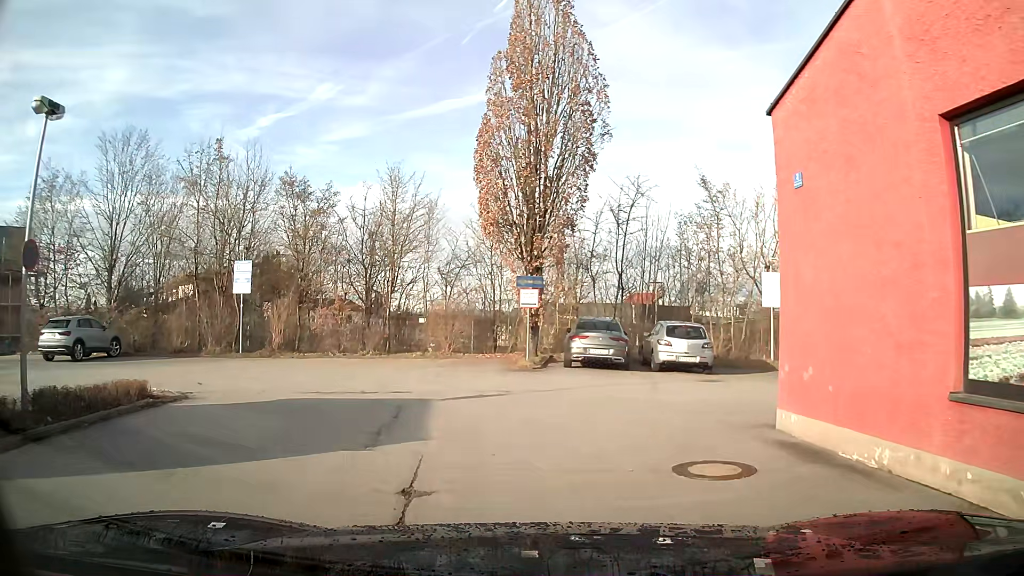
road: service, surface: asphalt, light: Day
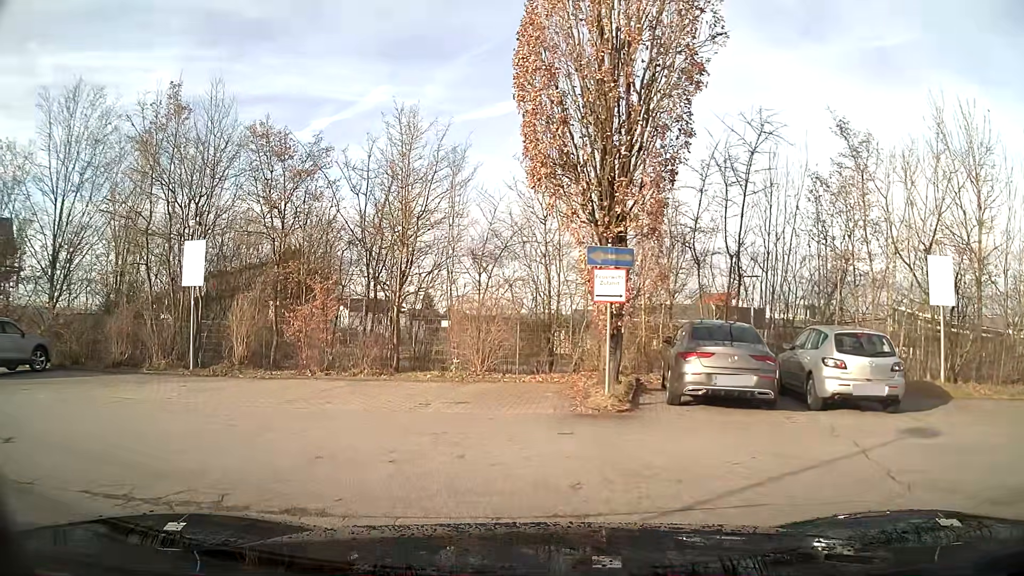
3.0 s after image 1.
(-0.3, +7.7) m; -7°
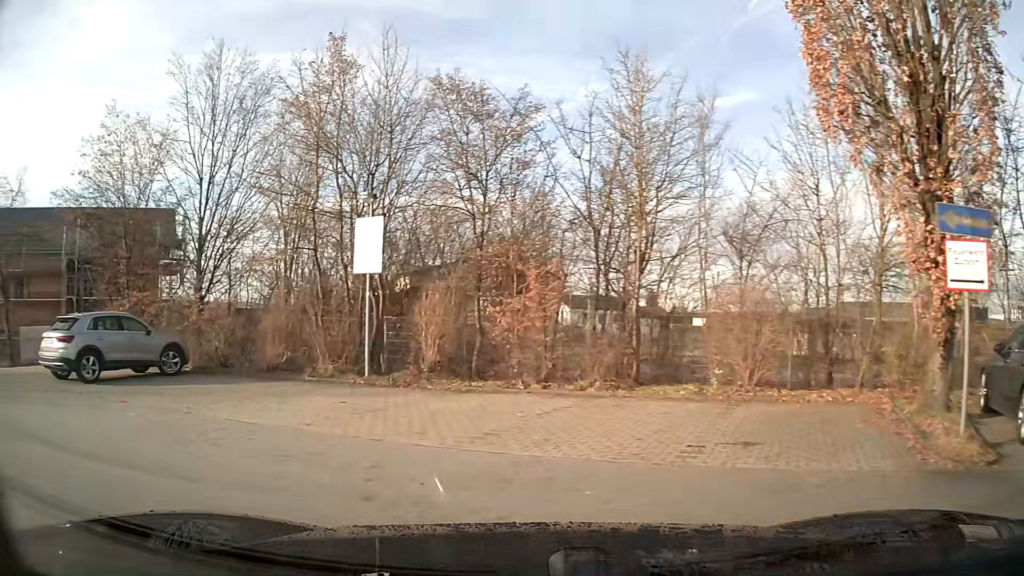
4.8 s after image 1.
(-0.7, +4.0) m; -23°
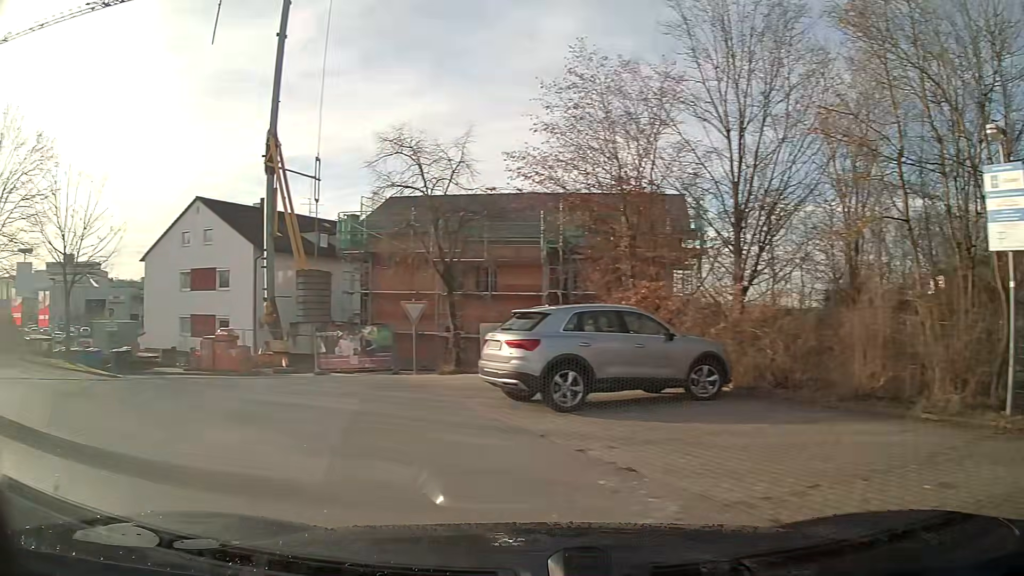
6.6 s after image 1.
(-2.2, +5.4) m; -43°
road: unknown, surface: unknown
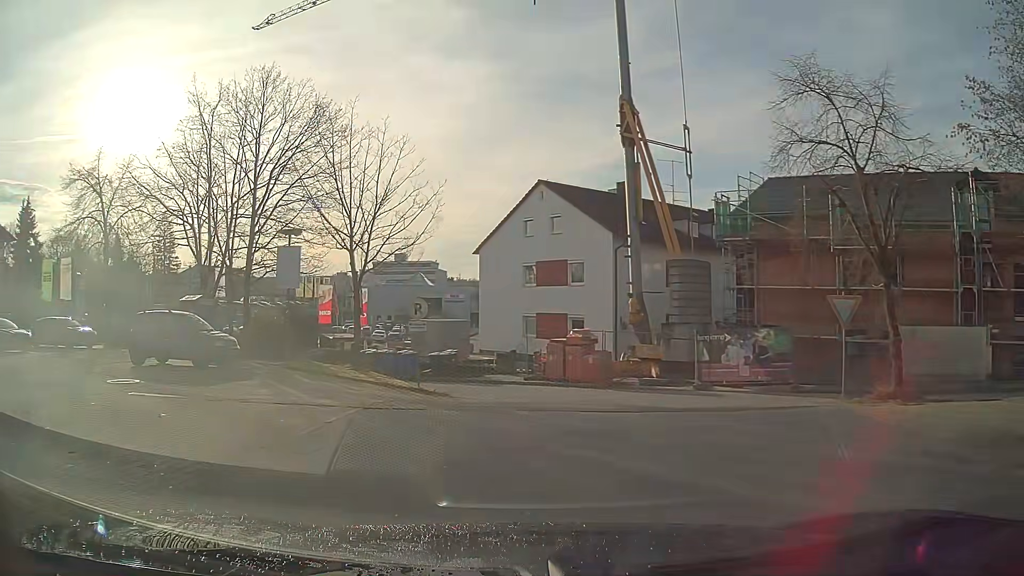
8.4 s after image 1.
(-1.5, +5.7) m; -25°
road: service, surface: asphalt
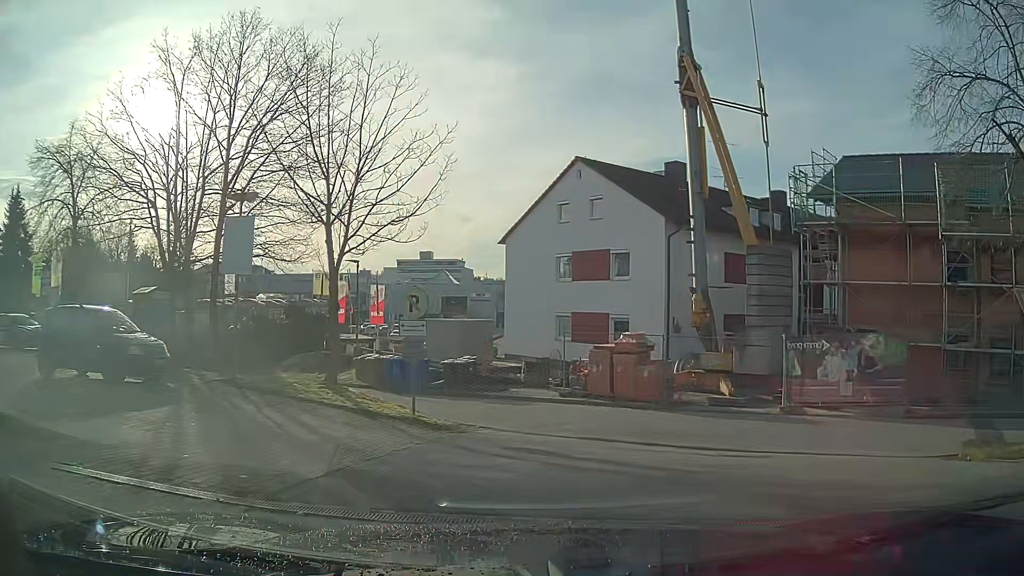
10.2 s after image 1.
(-0.2, +5.6) m; 0°
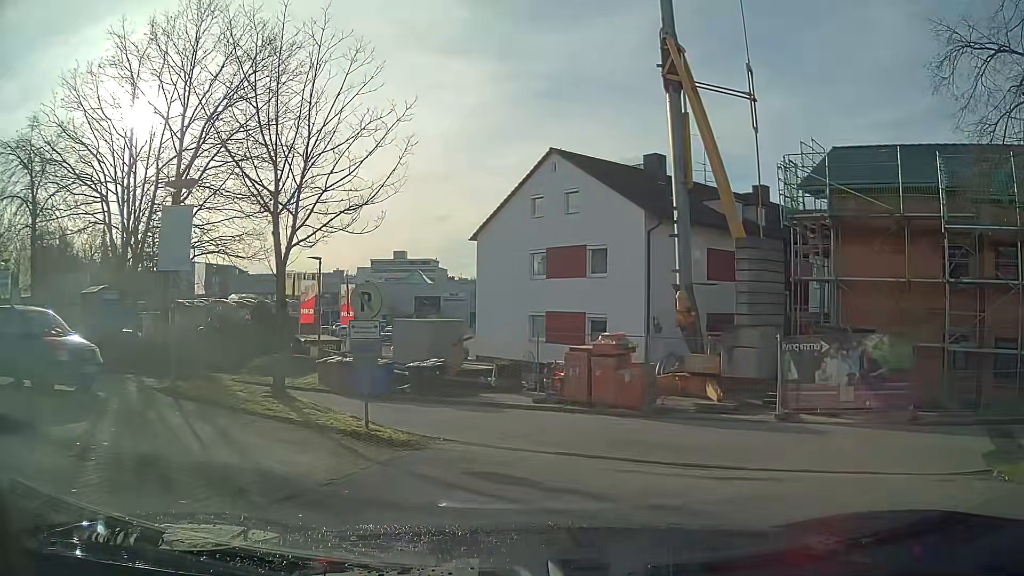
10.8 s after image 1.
(0.0, +1.5) m; +2°
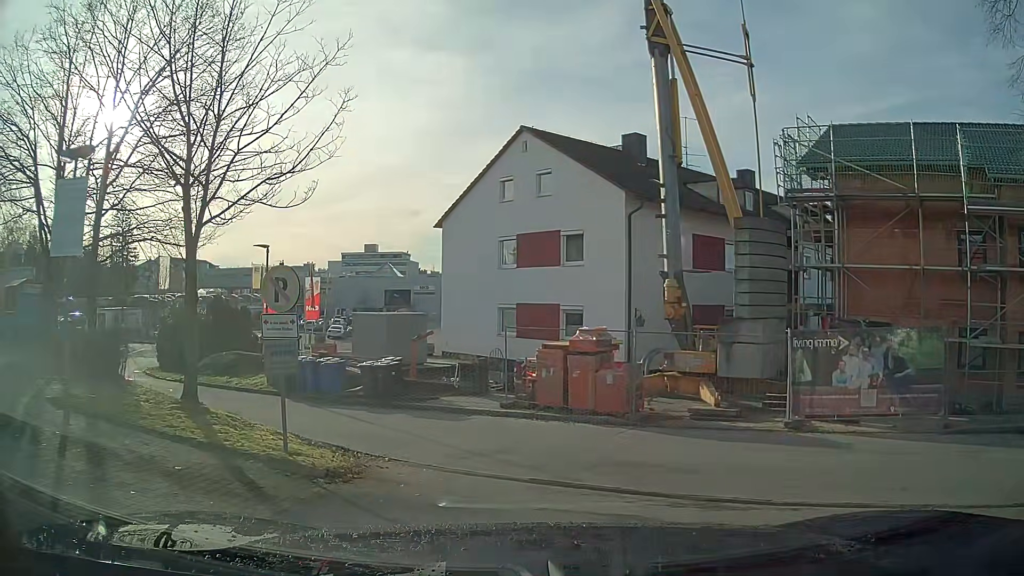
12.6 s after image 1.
(0.0, +2.3) m; +1°
(0, +10) (-6, +18) (-14, +23) (-22, +31) (-25, +40) (-29, +49) (-39, +52) (-49, +51) (-59, +51) (-68, +52) m
